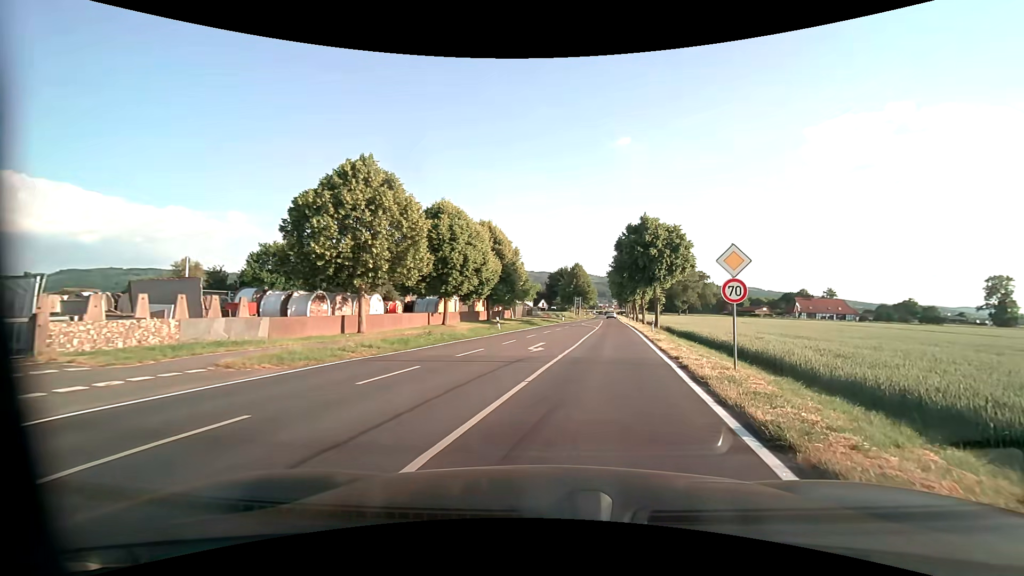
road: tertiary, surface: asphalt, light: Day
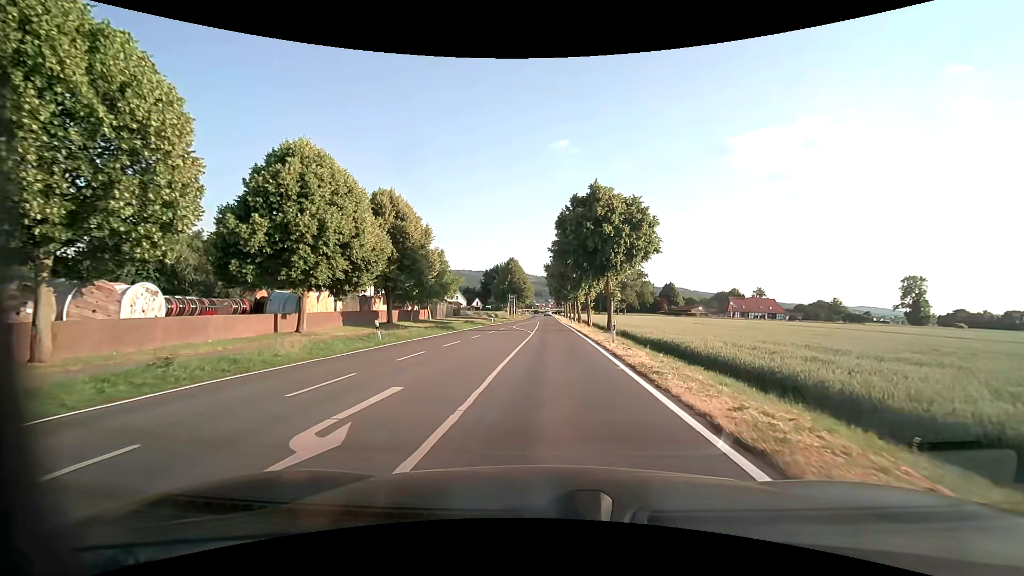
(+1.3, +13.1) m; +7°
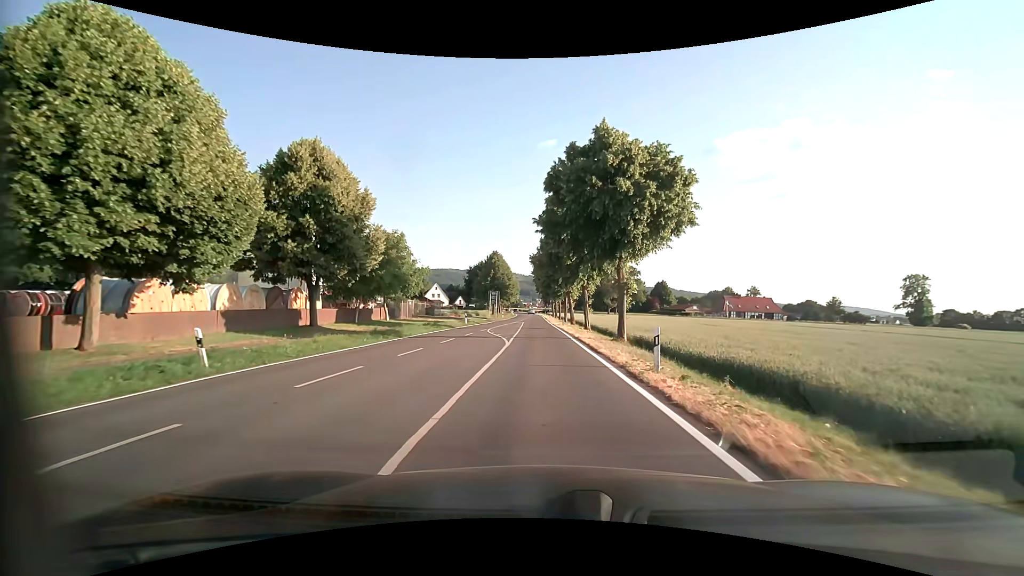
(+0.2, +11.4) m; +1°
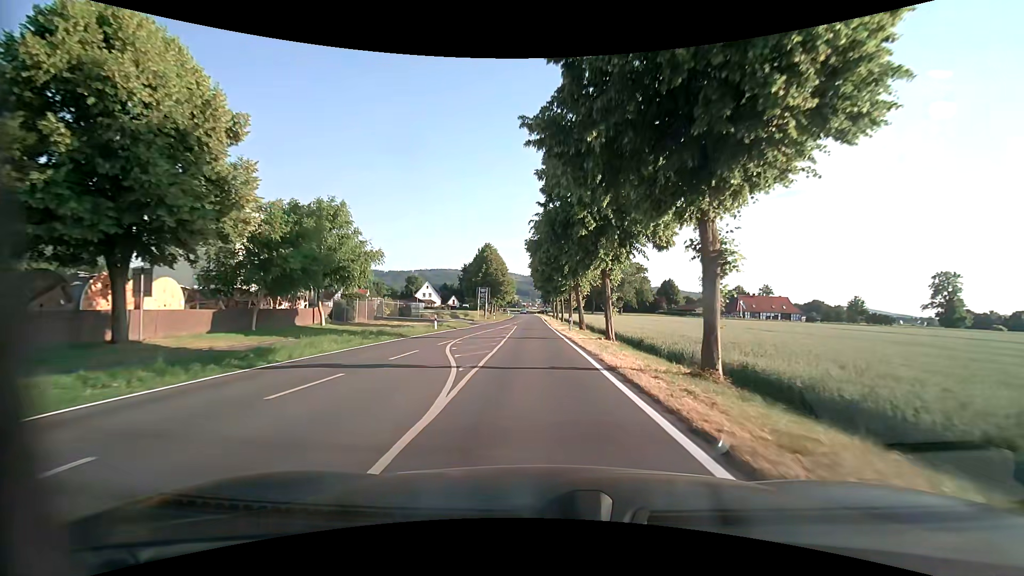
(0.0, +13.5) m; 0°
(0, +10) (0, +20) (-1, +30) (-1, +40) (-1, +50) (-1, +60) (-2, +70) (-2, +80) (-2, +90) (-2, +100) m
